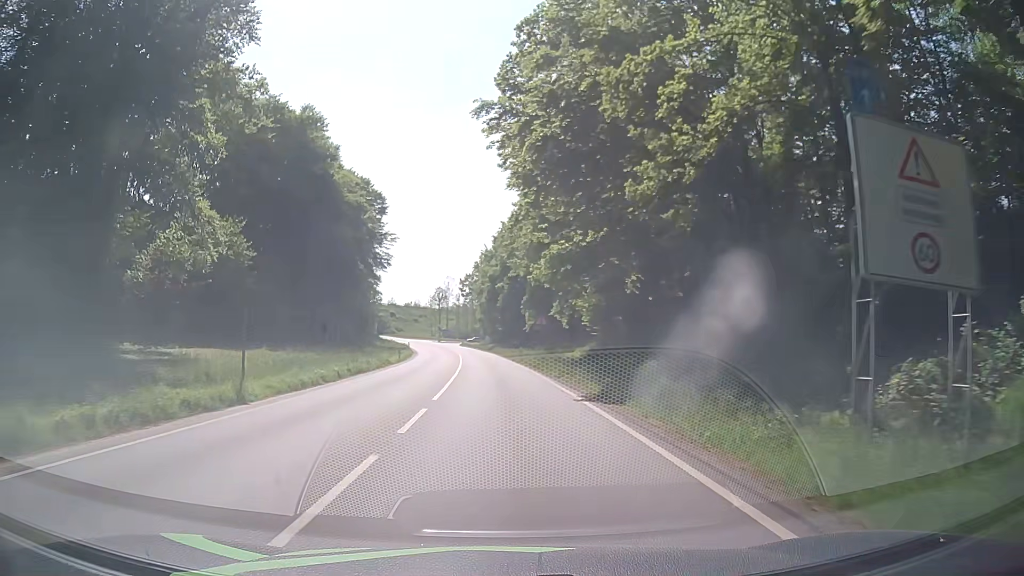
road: primary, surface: asphalt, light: Day
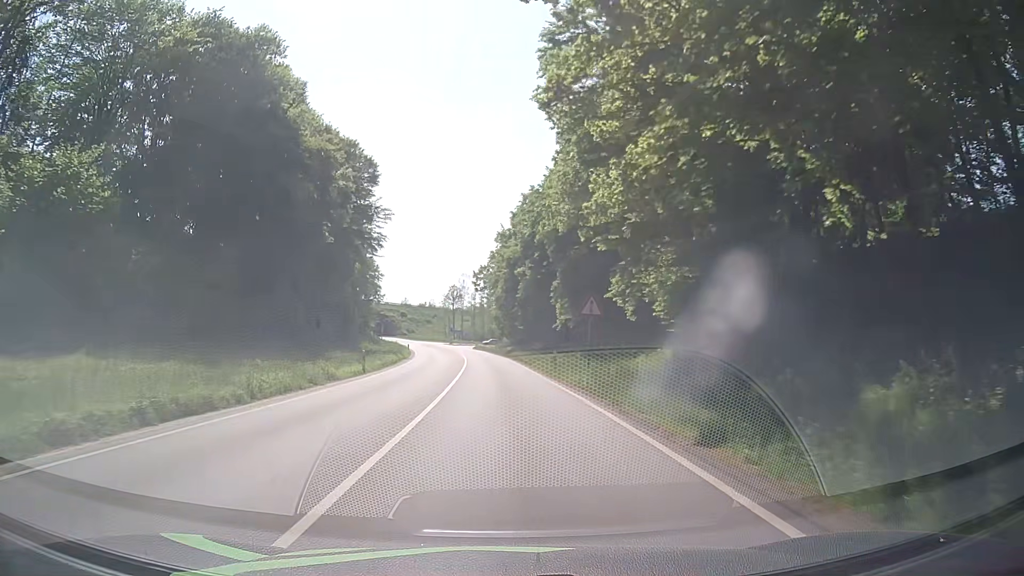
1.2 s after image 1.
(-0.3, +18.3) m; -2°
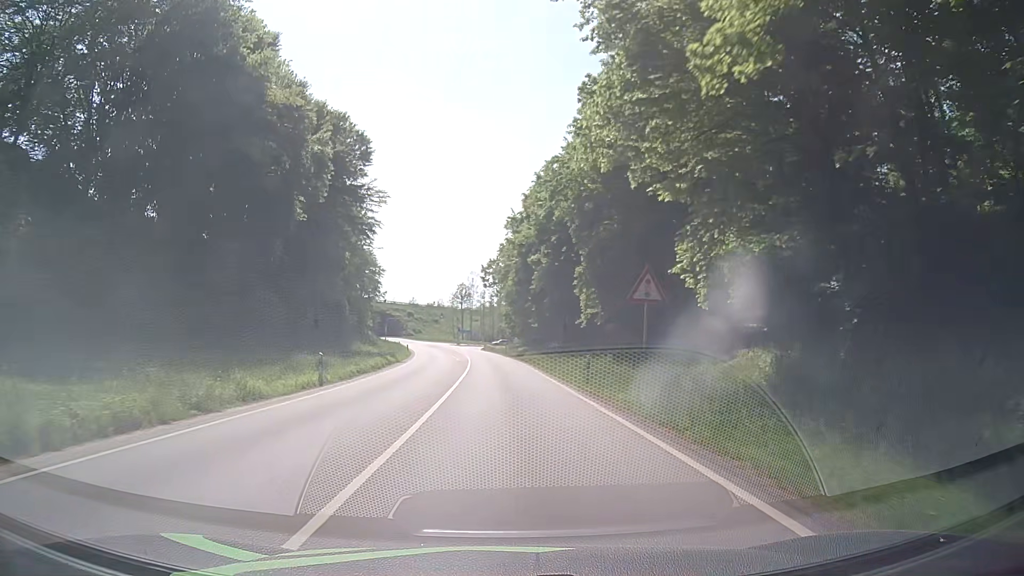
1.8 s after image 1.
(-0.1, +9.2) m; -1°
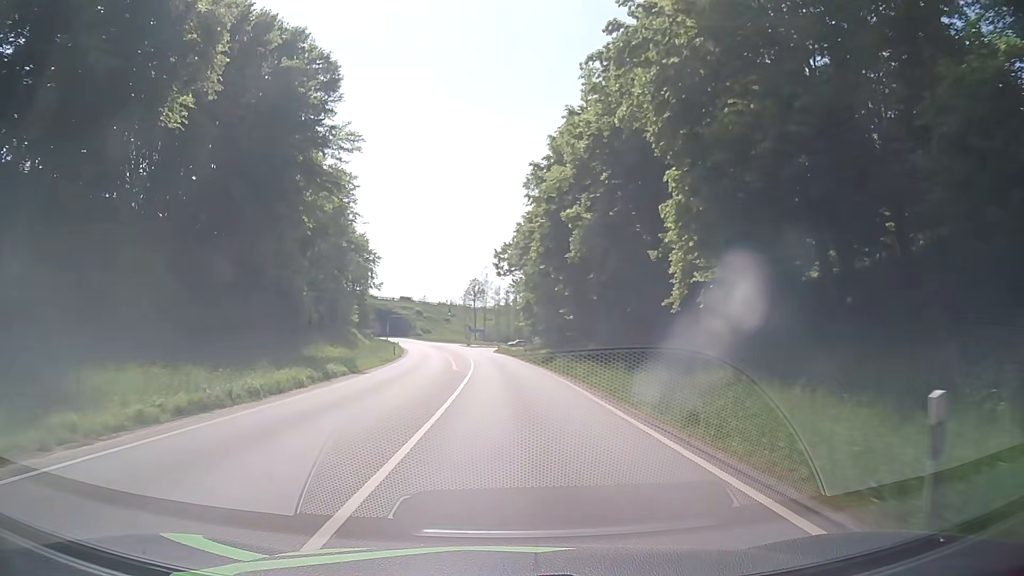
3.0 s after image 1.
(-0.1, +18.5) m; -1°
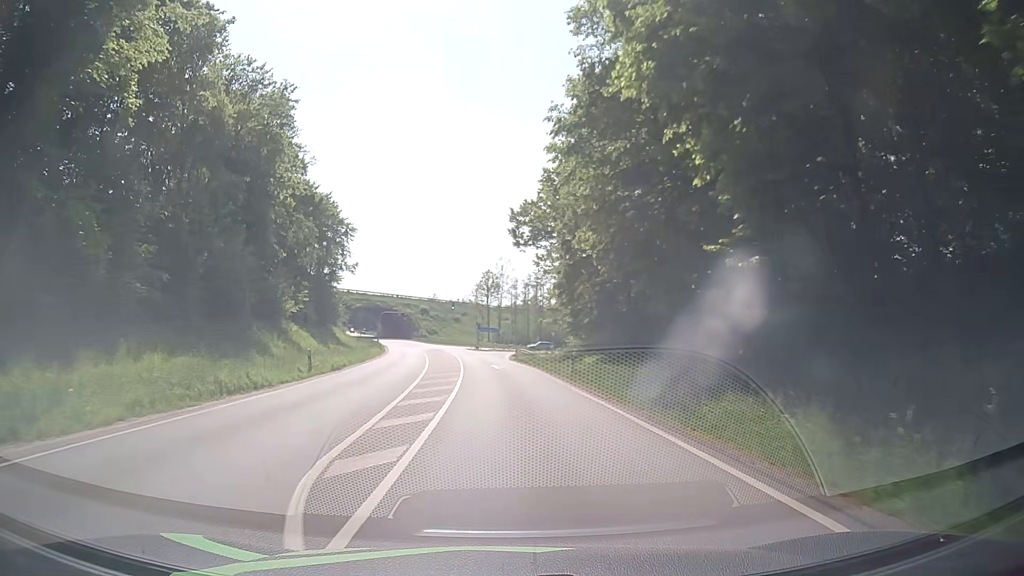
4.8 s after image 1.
(-0.3, +27.6) m; -2°
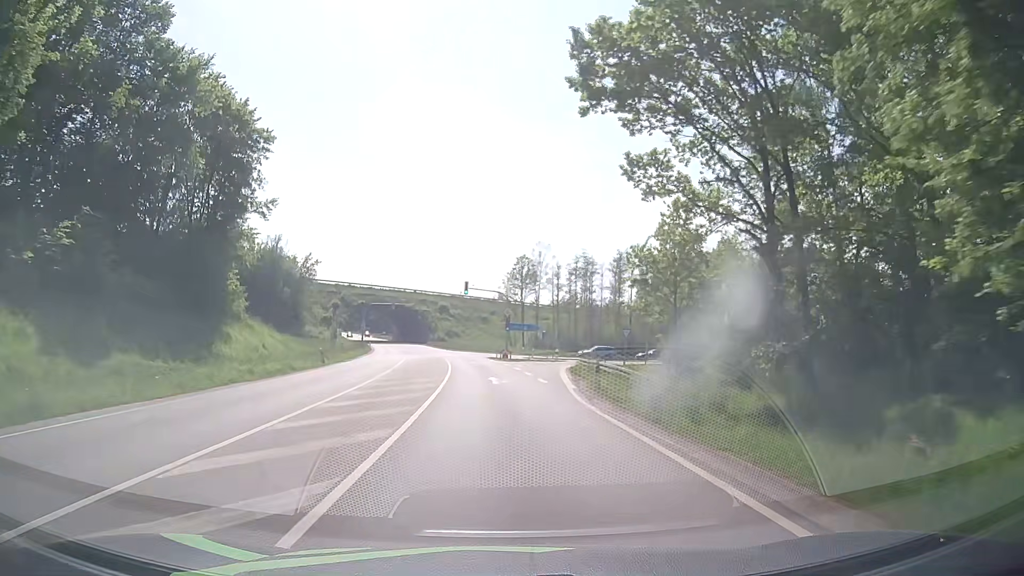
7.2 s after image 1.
(-0.9, +36.1) m; -3°
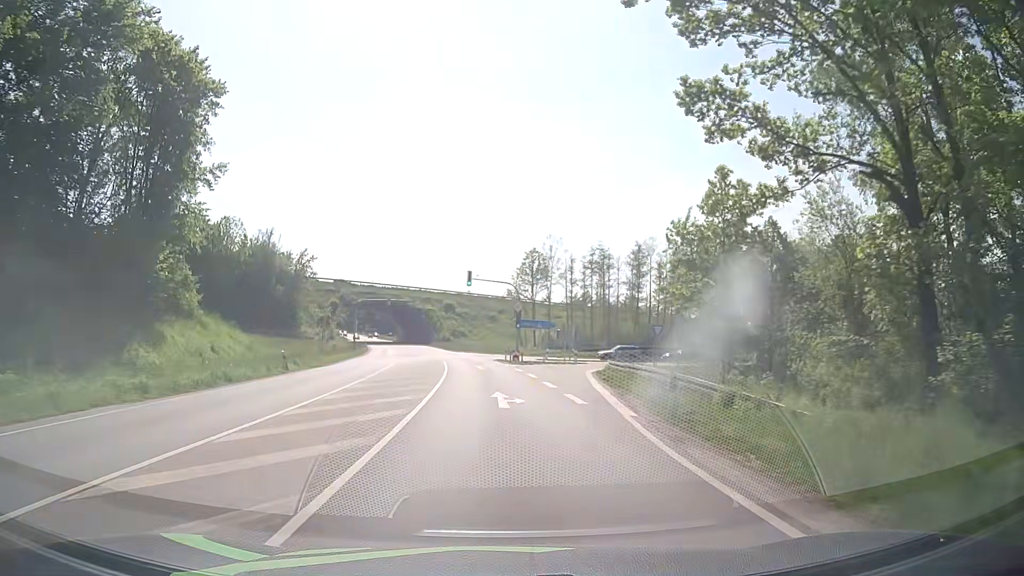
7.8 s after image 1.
(-0.1, +8.9) m; -1°
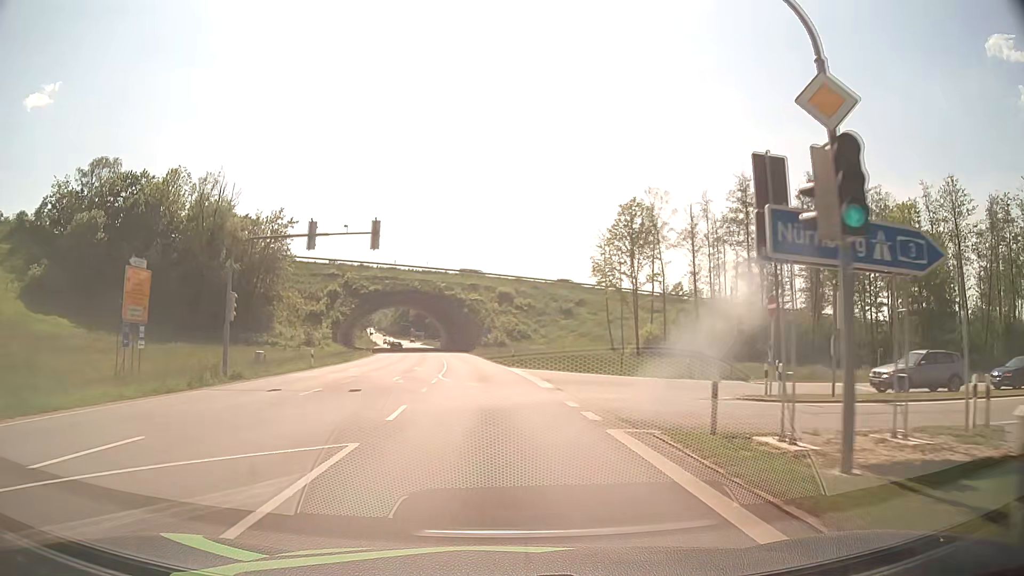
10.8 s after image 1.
(-2.1, +44.8) m; -6°
